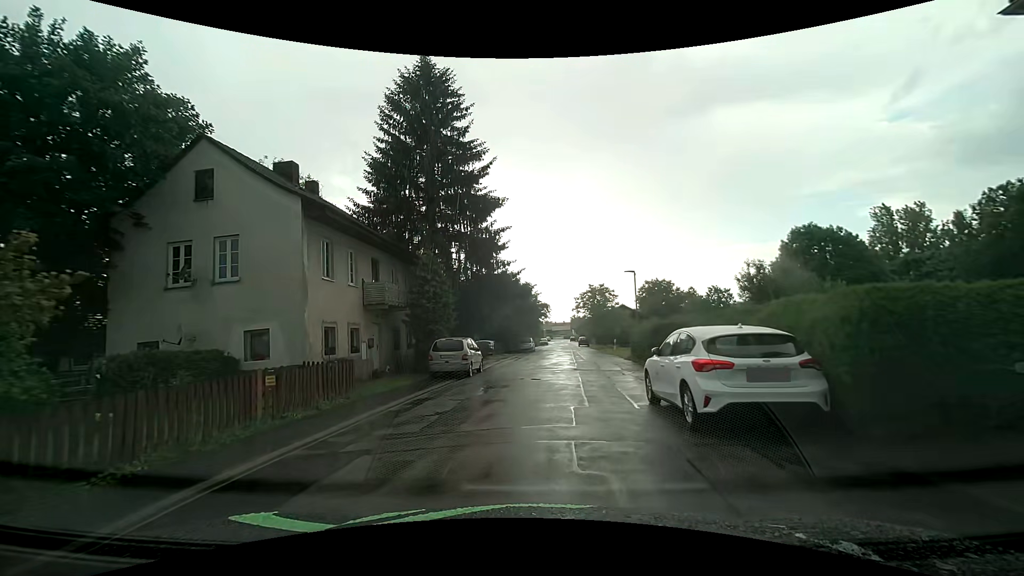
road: residential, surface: asphalt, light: Day
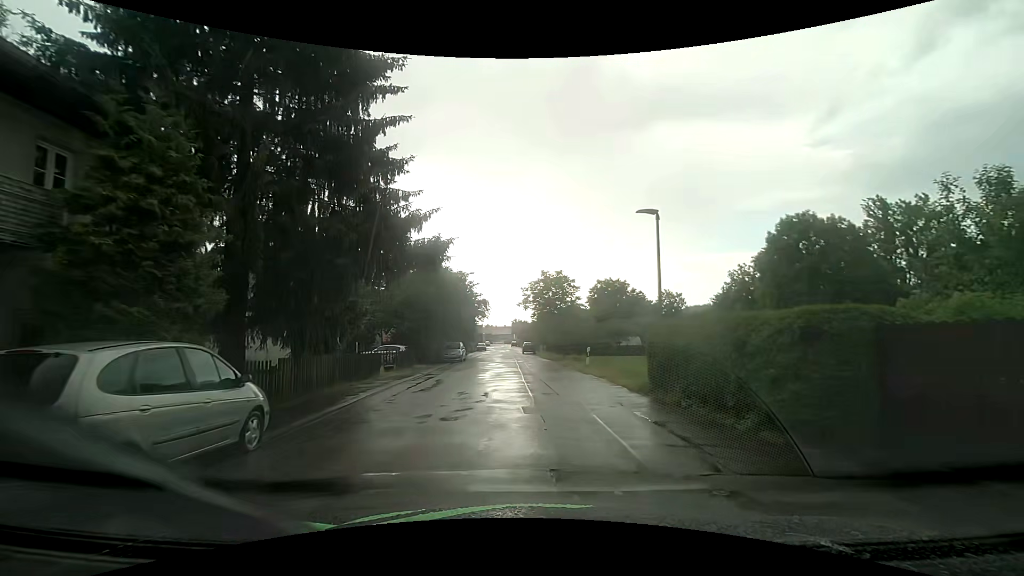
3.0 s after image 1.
(+0.6, +15.1) m; +7°
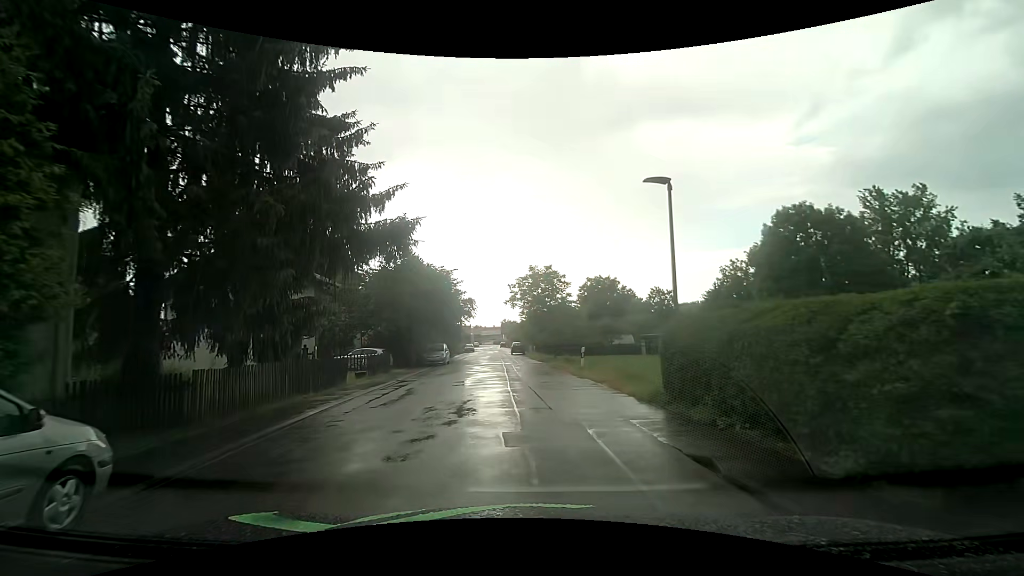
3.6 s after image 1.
(0.0, +2.7) m; +2°
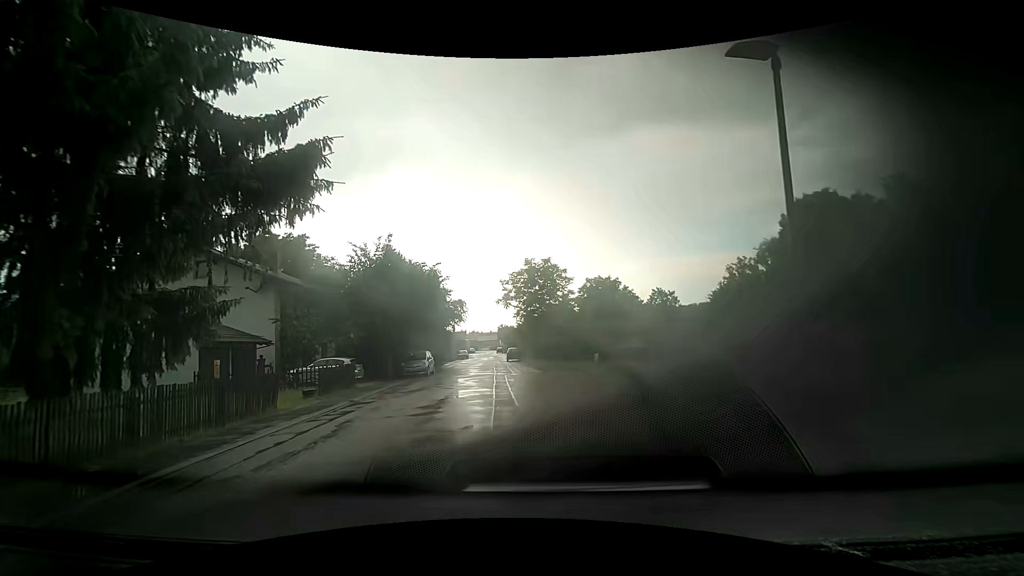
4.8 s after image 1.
(0.0, +5.3) m; 0°
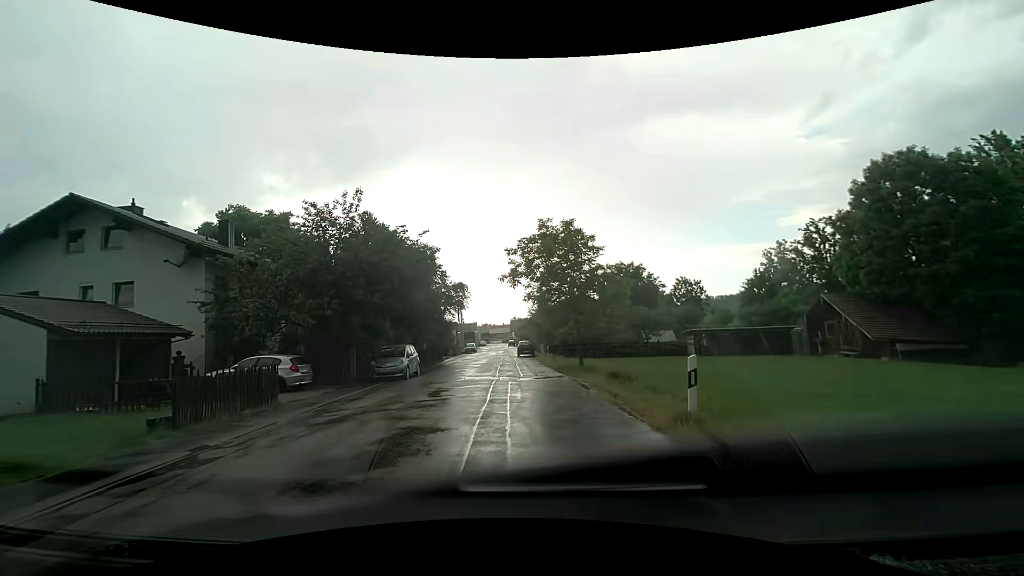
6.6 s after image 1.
(0.0, +8.4) m; -1°
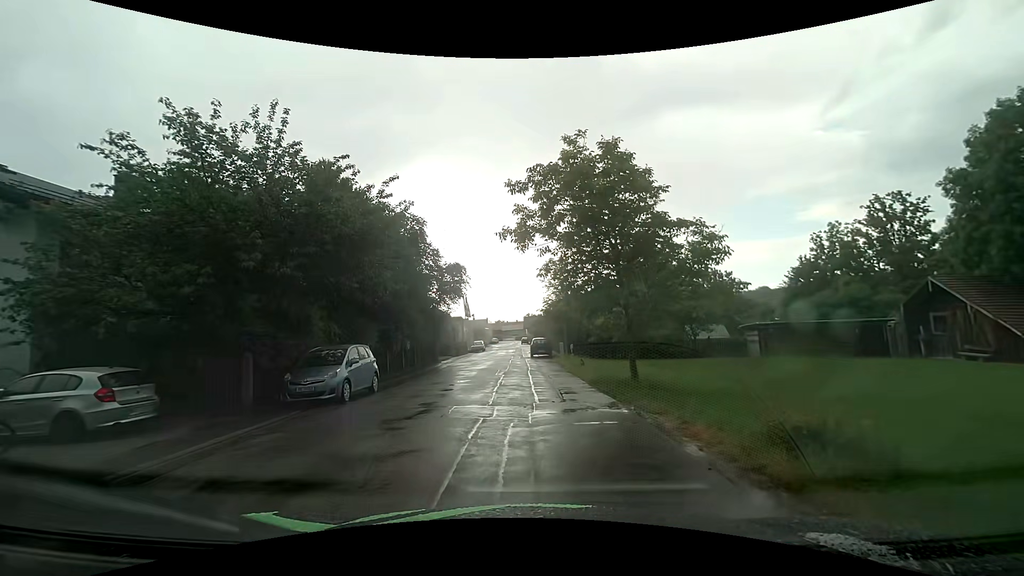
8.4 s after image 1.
(-0.1, +9.3) m; -1°
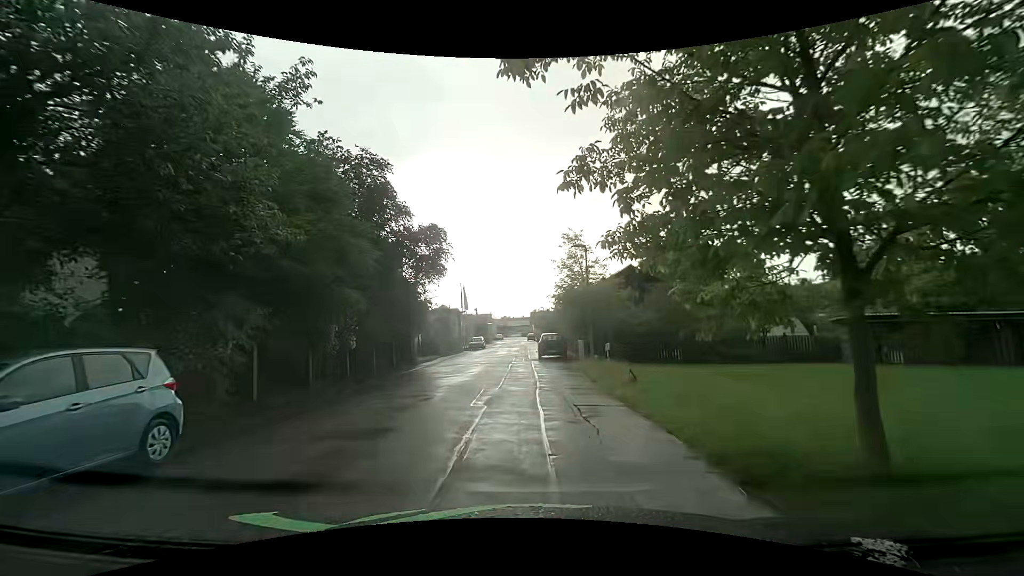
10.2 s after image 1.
(-0.1, +9.8) m; -1°
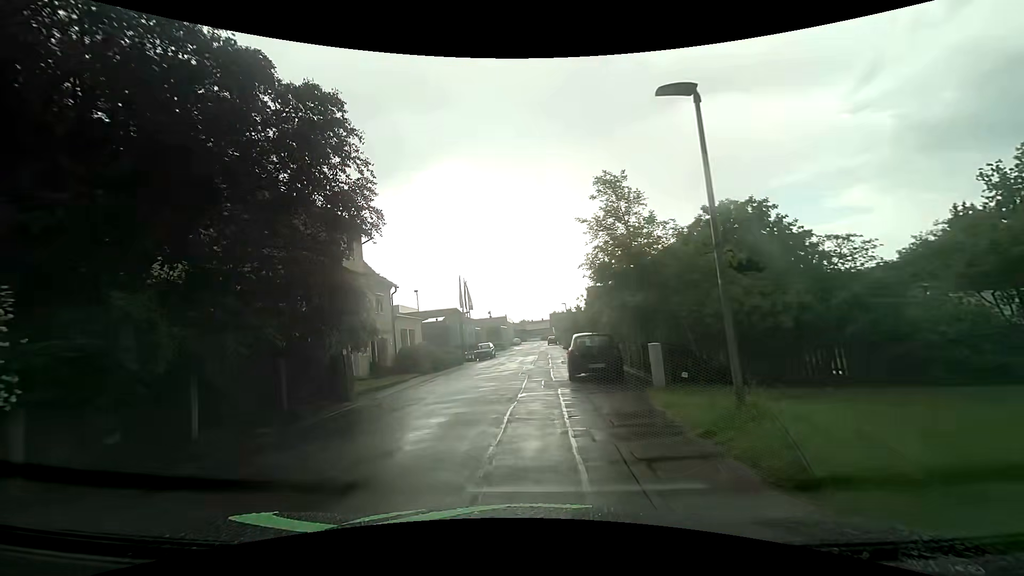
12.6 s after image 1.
(0.0, +13.1) m; -2°
(-1, +10) (-1, +20) (0, +30) (+1, +40) (+1, +50) (+1, +60) (+2, +70) (+1, +80) (0, +90) (+1, +100) m
